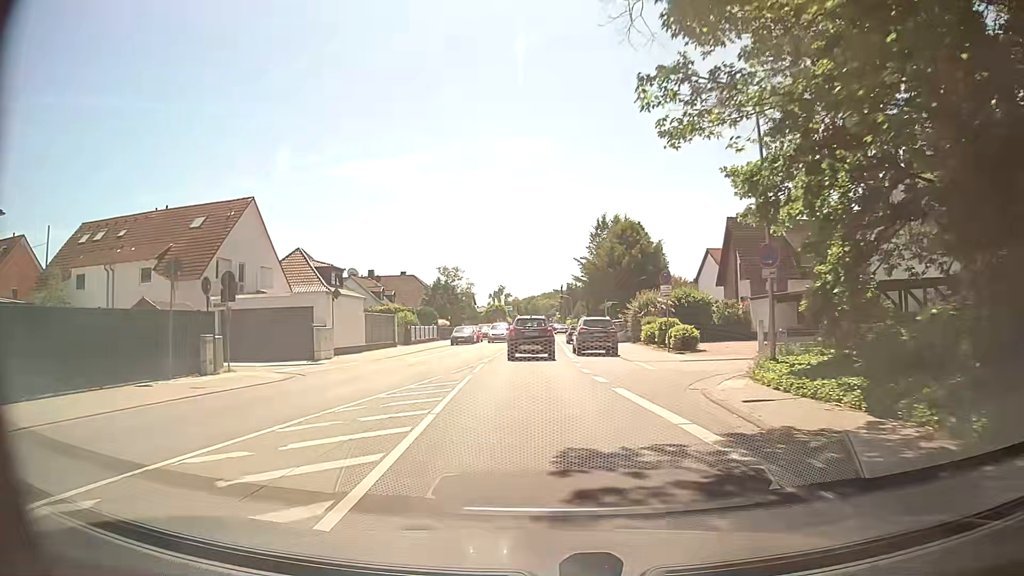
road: primary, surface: asphalt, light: Day
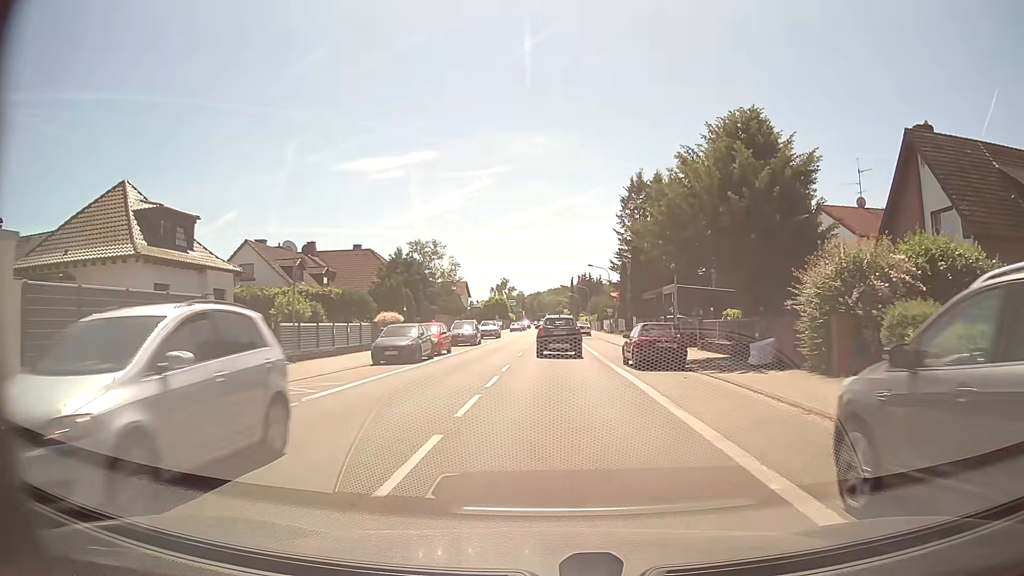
(-0.6, +28.3) m; +1°
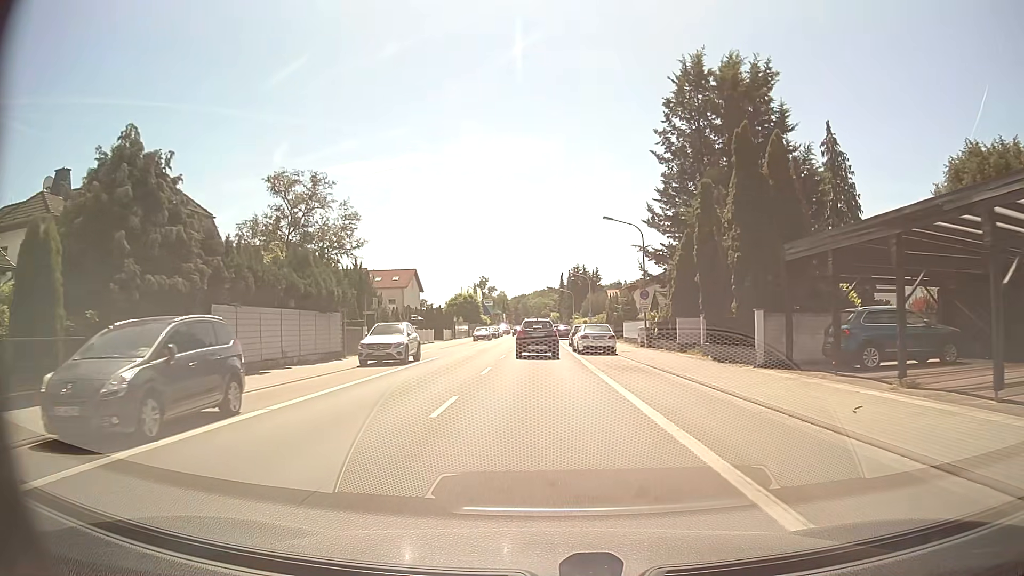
(+0.1, +35.6) m; 0°
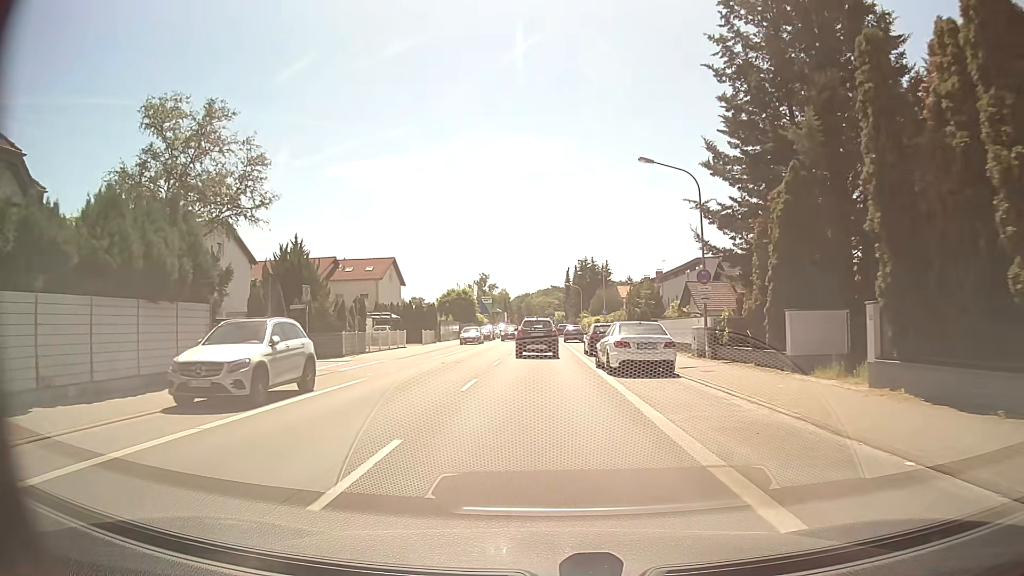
(+0.1, +14.1) m; 0°
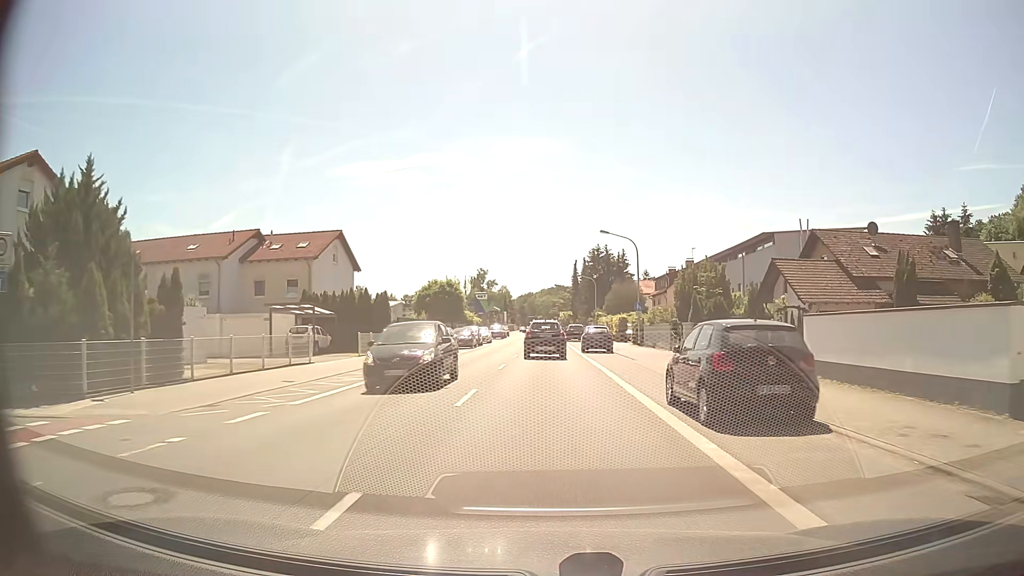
(-0.2, +20.6) m; 0°
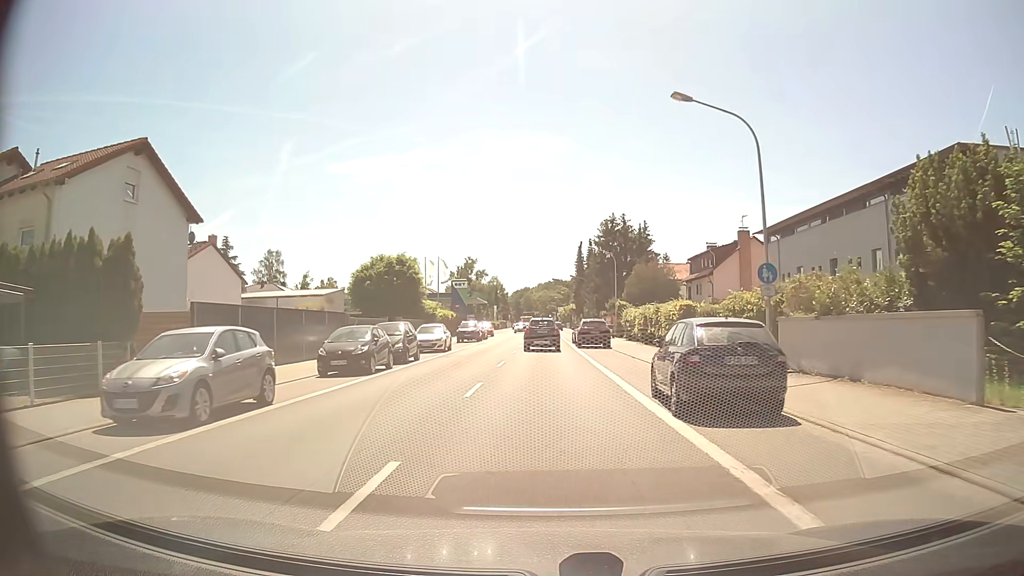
(+0.1, +26.7) m; 0°
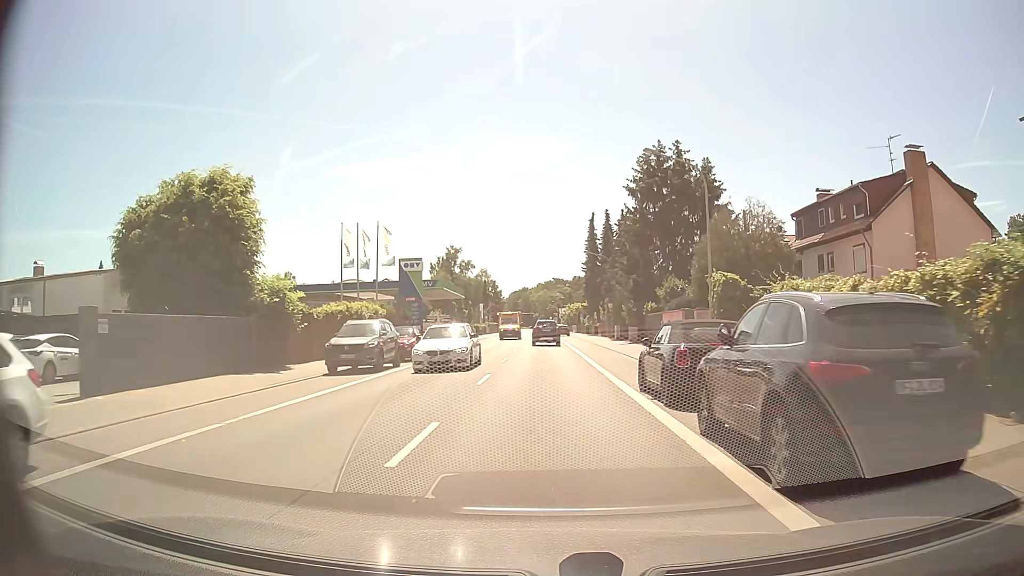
(-0.1, +33.2) m; 0°
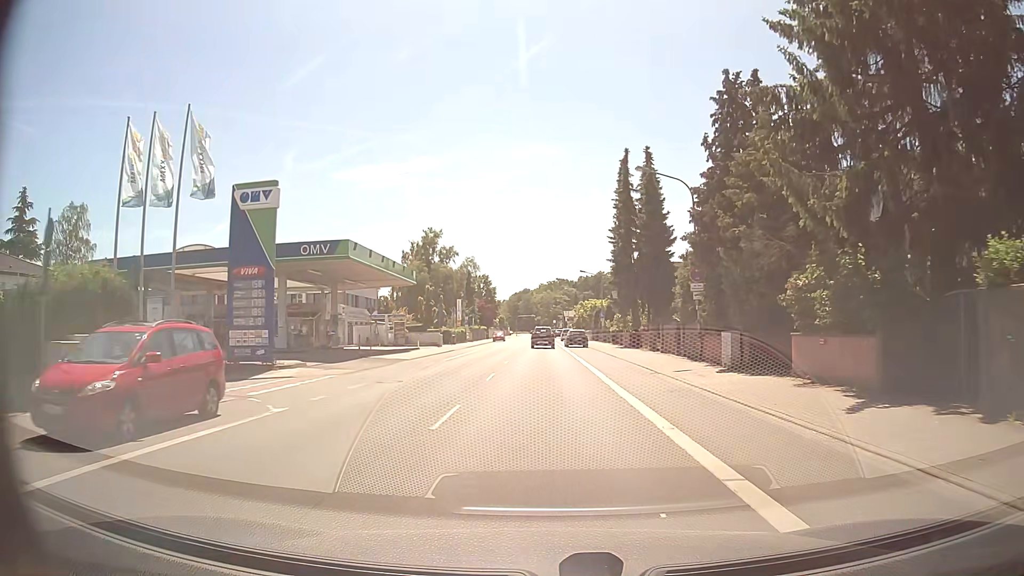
(0.0, +33.3) m; 0°
(0, +10) (0, +20) (0, +30) (0, +40) (0, +50) (0, +60) (0, +70) (0, +80) (0, +90) (0, +100) m
